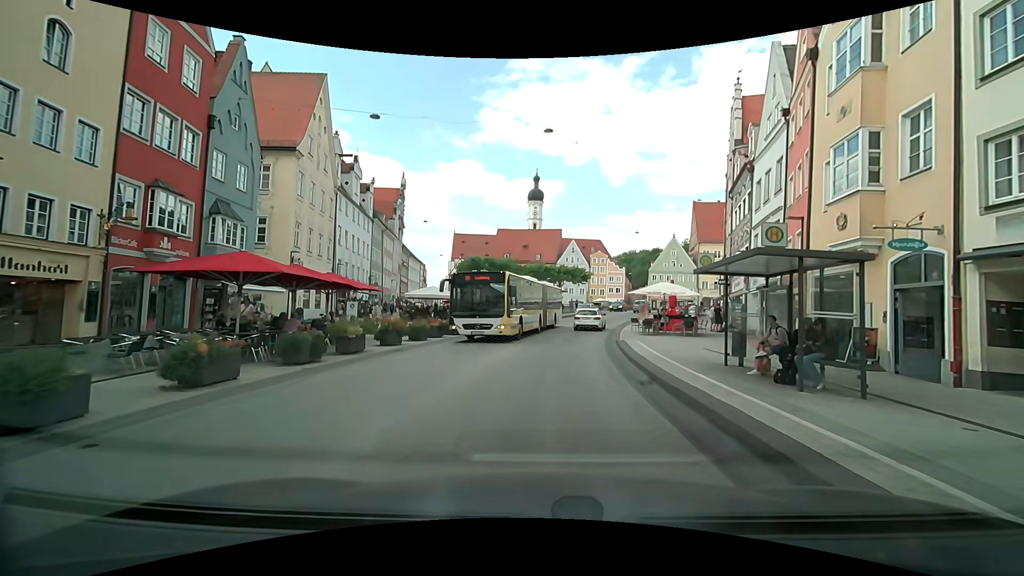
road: secondary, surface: asphalt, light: Day
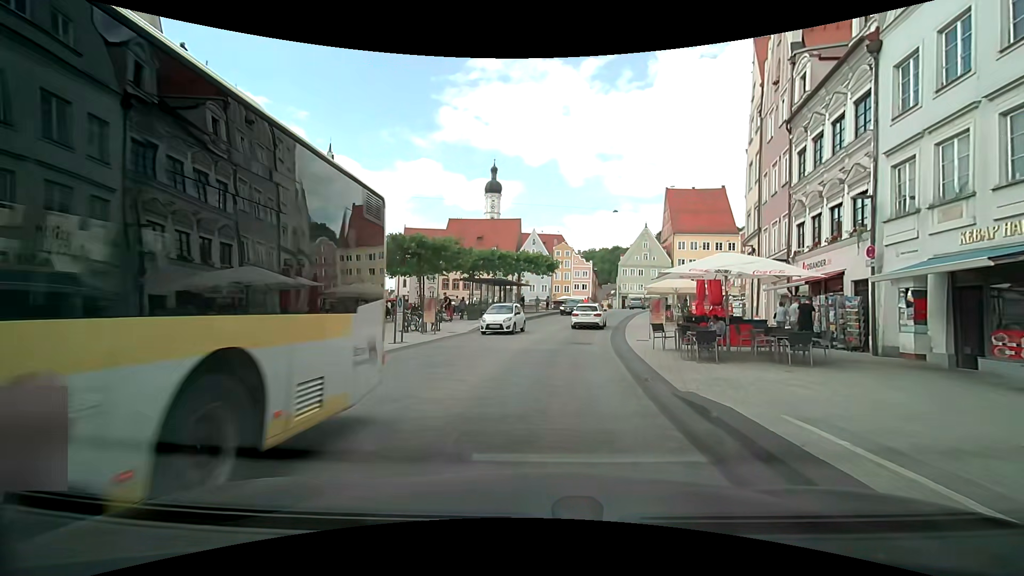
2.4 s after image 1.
(+0.5, +15.3) m; +5°
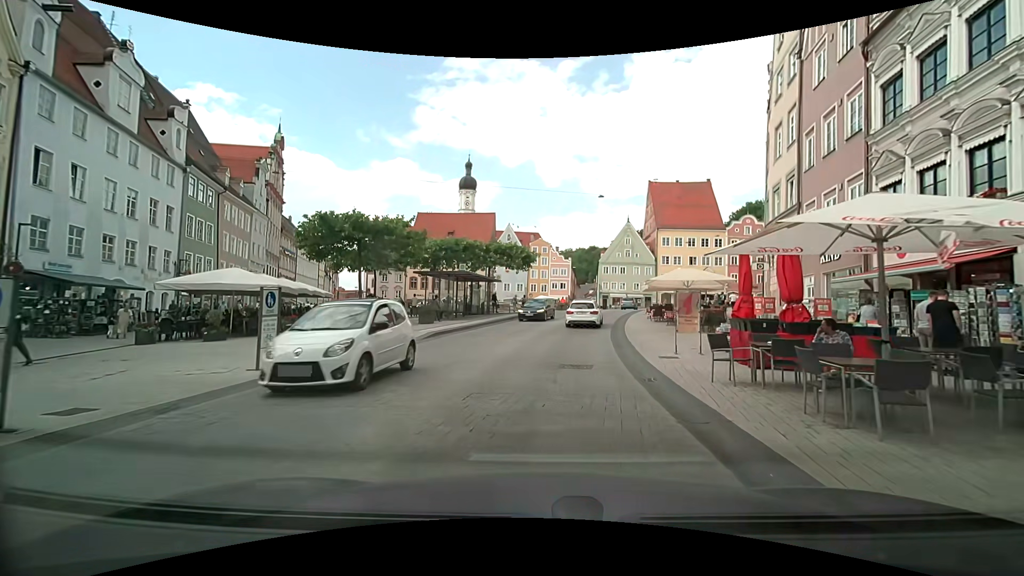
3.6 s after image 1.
(+0.2, +7.8) m; +3°
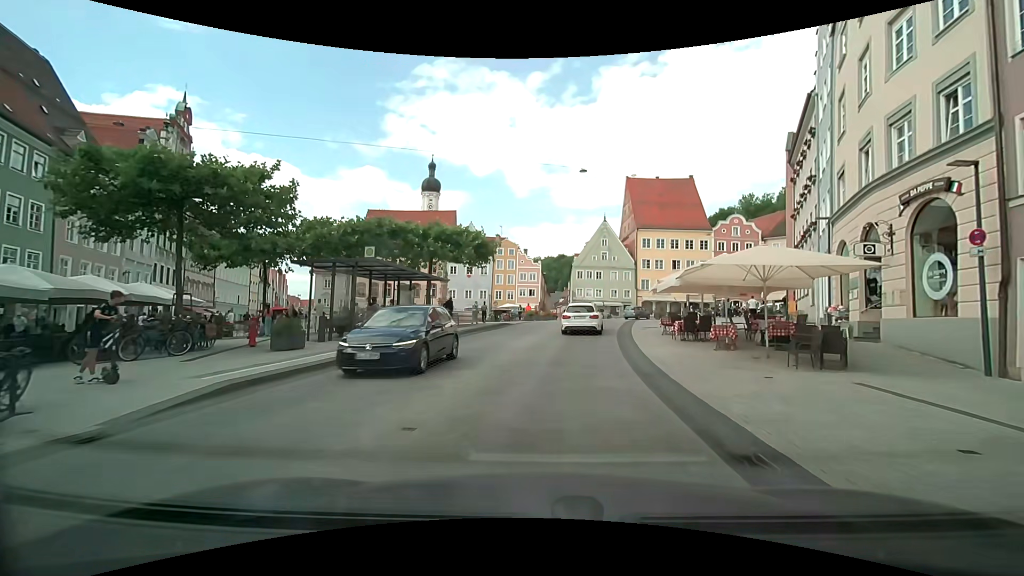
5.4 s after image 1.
(+0.3, +12.2) m; +4°
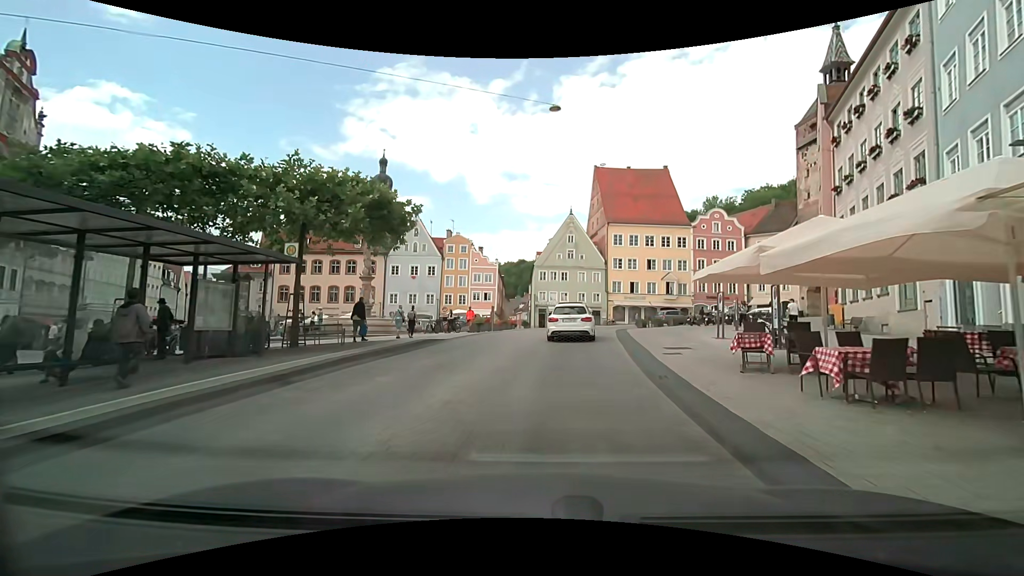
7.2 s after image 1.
(+0.3, +12.4) m; +5°
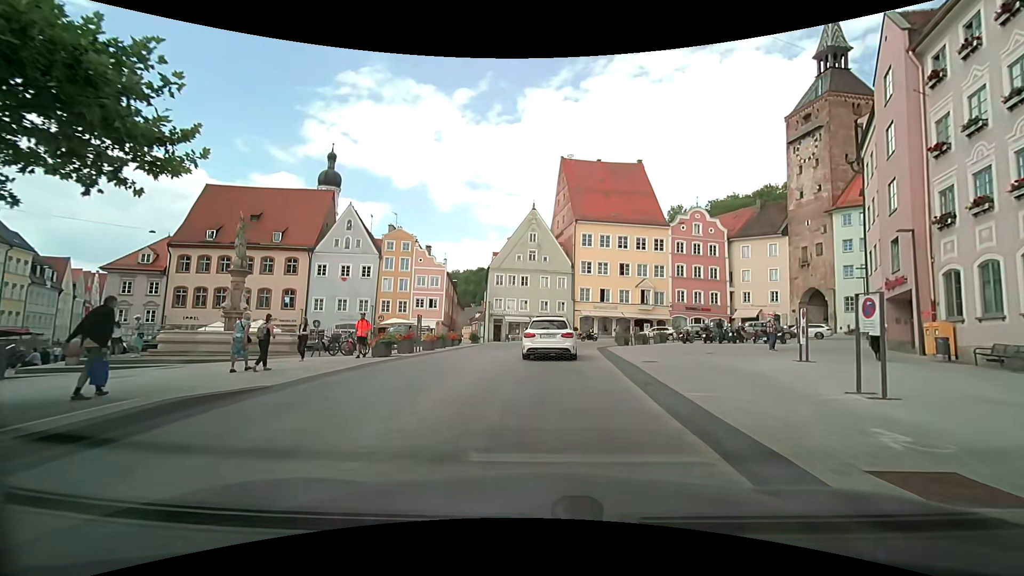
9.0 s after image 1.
(+0.3, +11.4) m; +3°
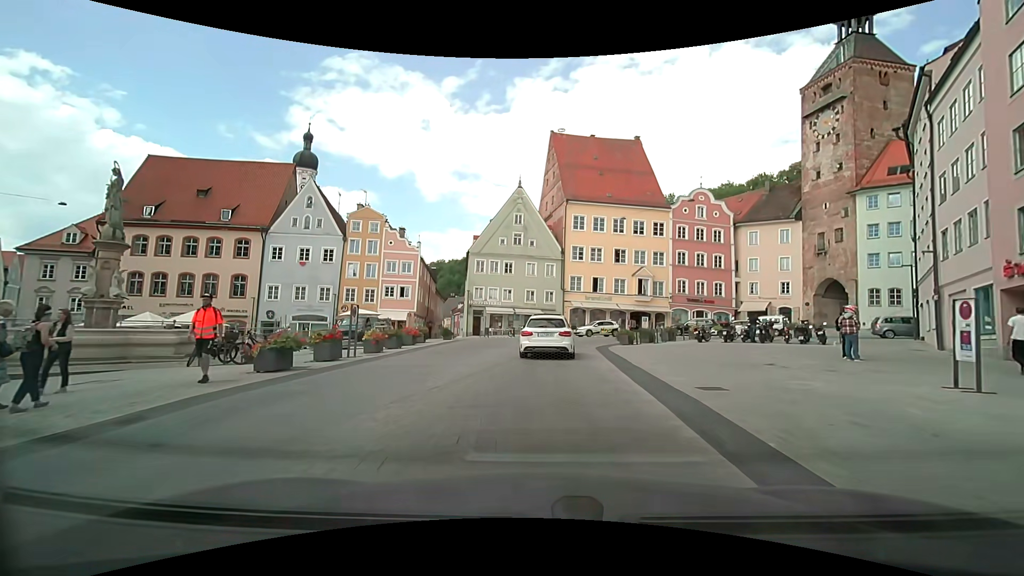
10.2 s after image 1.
(+0.1, +7.1) m; +3°
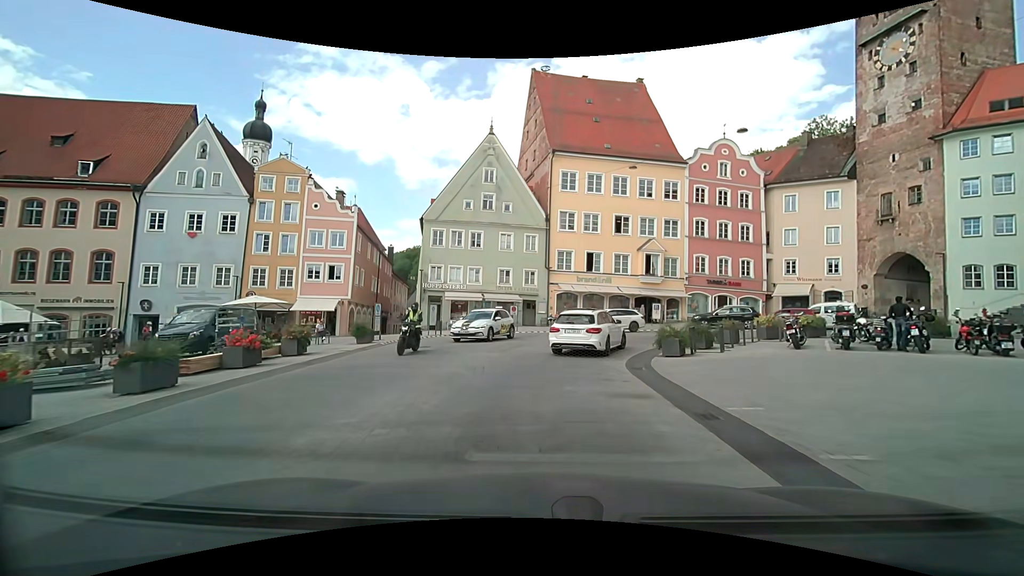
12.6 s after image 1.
(0.0, +13.9) m; +2°
